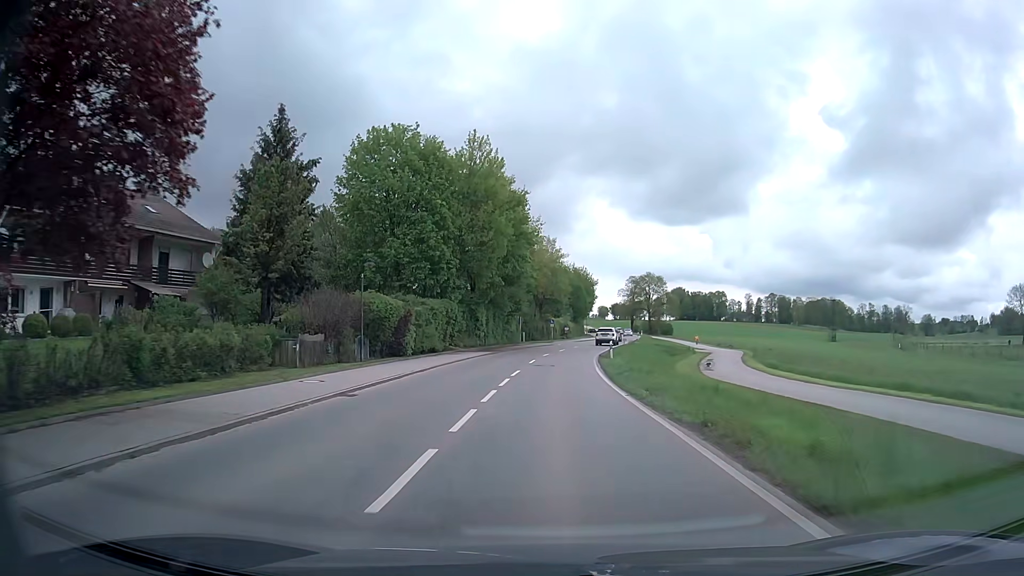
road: secondary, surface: asphalt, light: Day
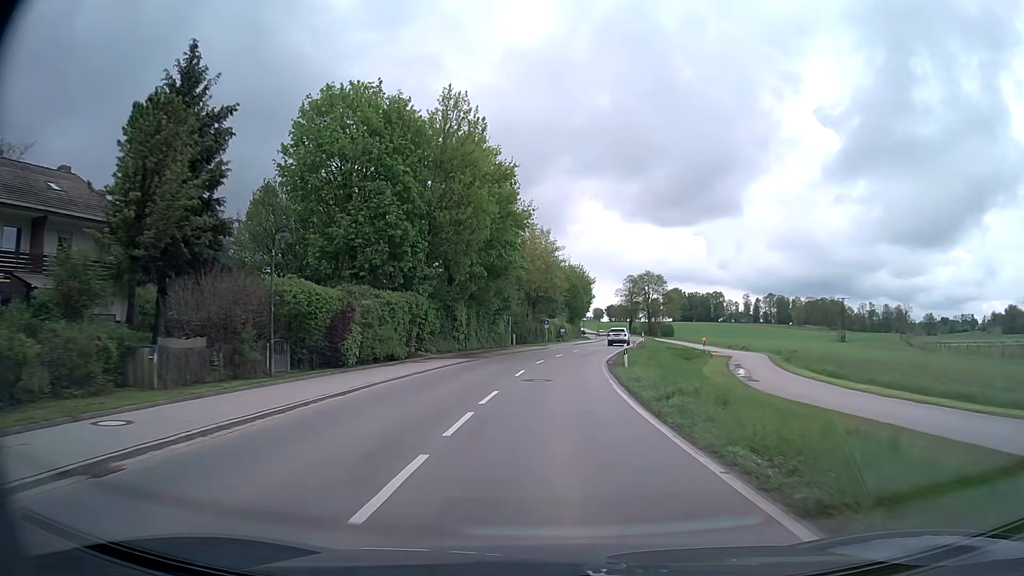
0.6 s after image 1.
(0.0, +9.4) m; 0°
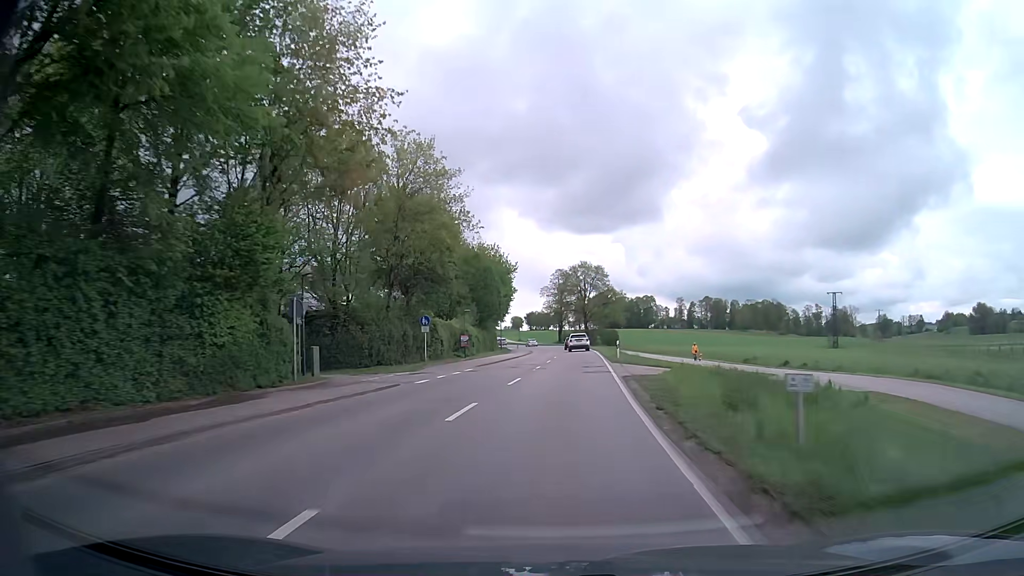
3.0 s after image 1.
(+1.9, +38.7) m; +7°
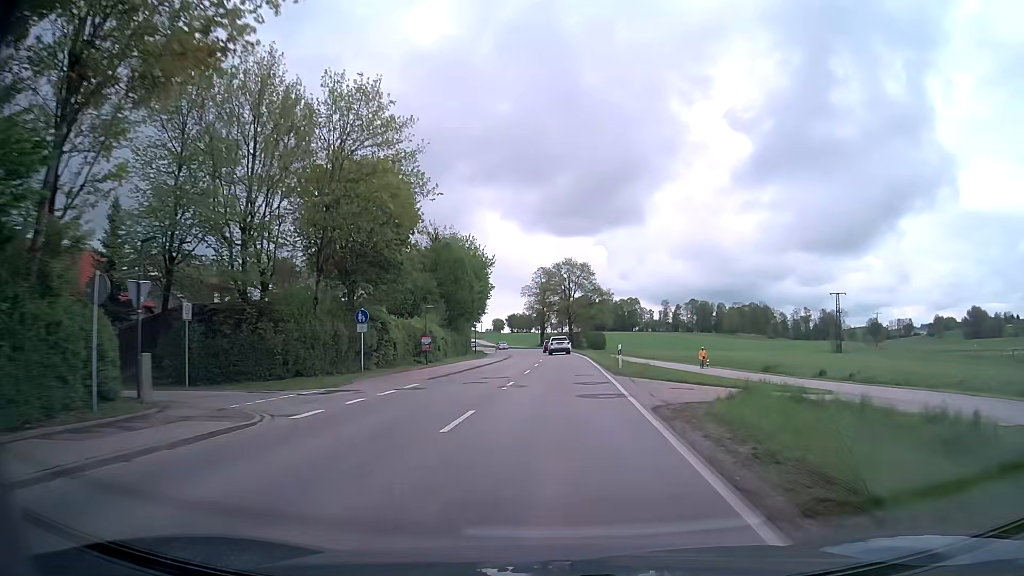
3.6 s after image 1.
(+0.1, +9.9) m; +1°
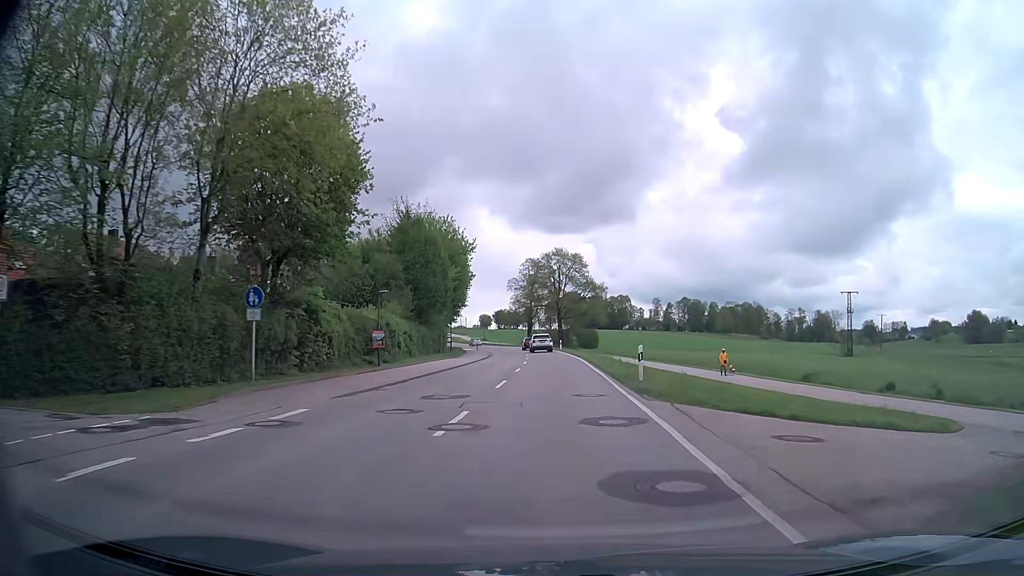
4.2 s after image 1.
(+0.1, +9.9) m; +1°
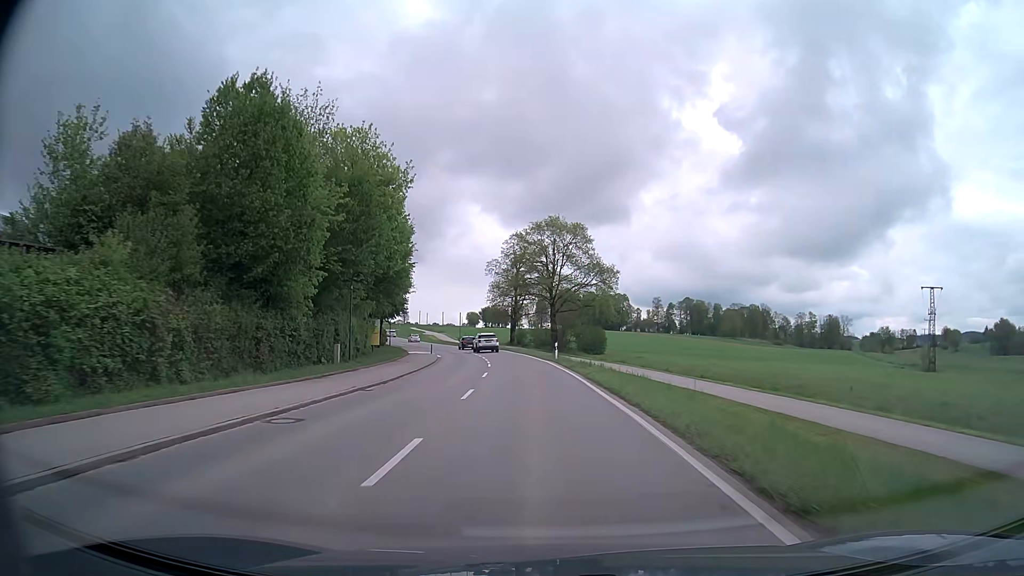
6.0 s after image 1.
(+0.5, +30.2) m; +1°
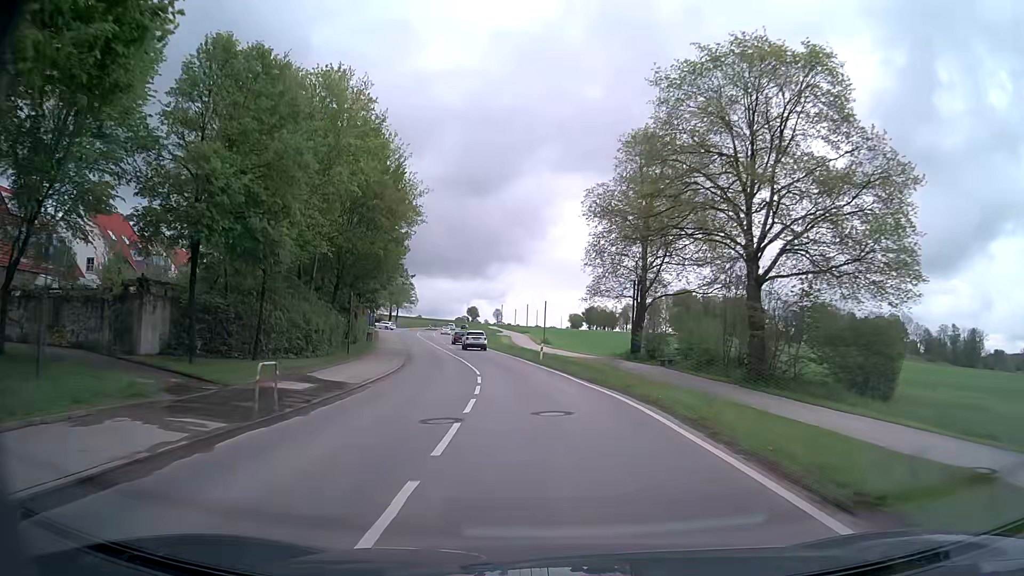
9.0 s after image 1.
(-3.3, +51.8) m; -8°
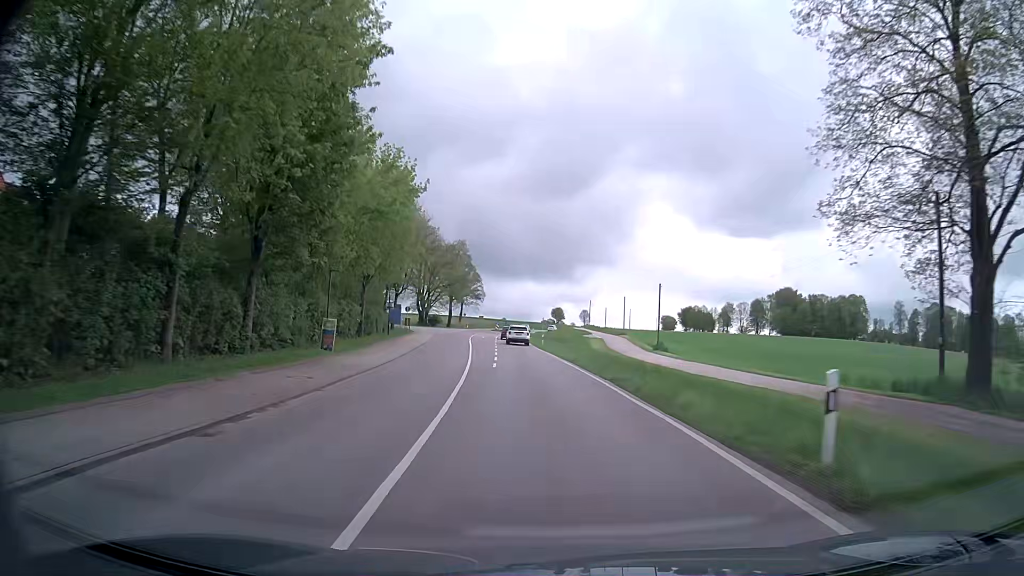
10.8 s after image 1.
(-2.3, +32.1) m; -7°
(0, +10) (0, +20) (-1, +30) (-2, +40) (-2, +50) (-3, +60) (-4, +70) (-4, +80) (-5, +90) (-5, +100) m
